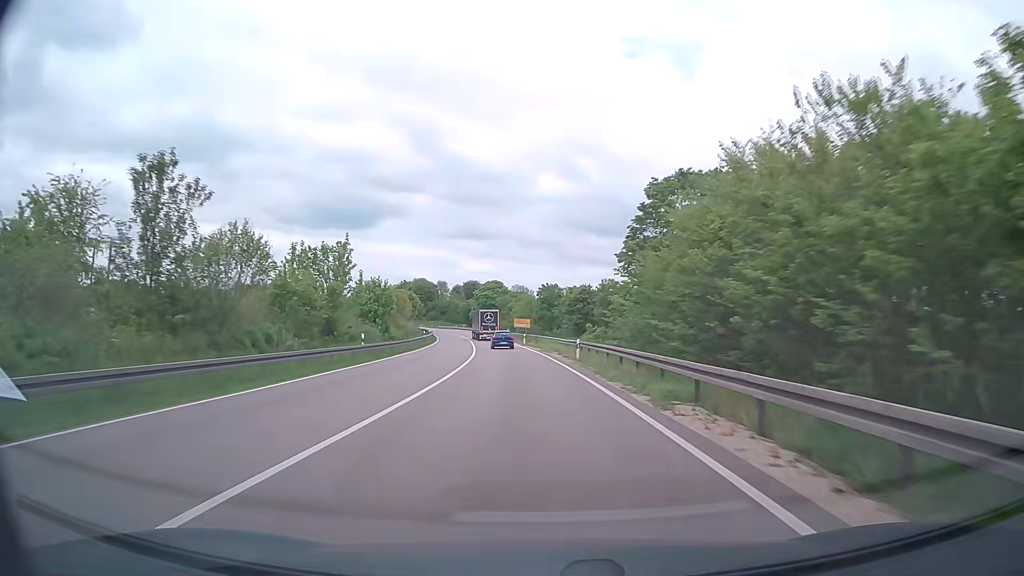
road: trunk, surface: asphalt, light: Day
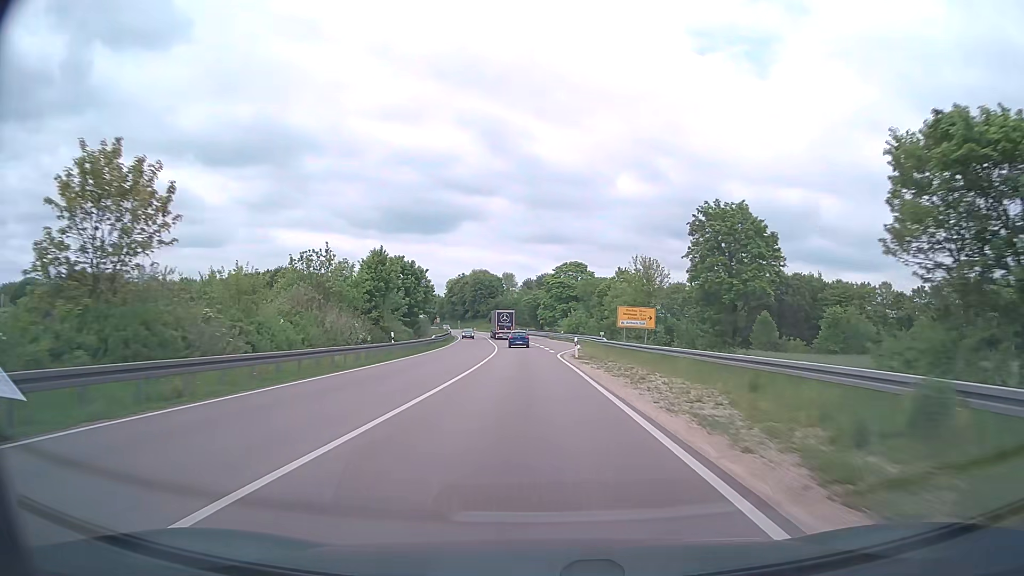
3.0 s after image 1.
(-4.6, +68.1) m; -7°
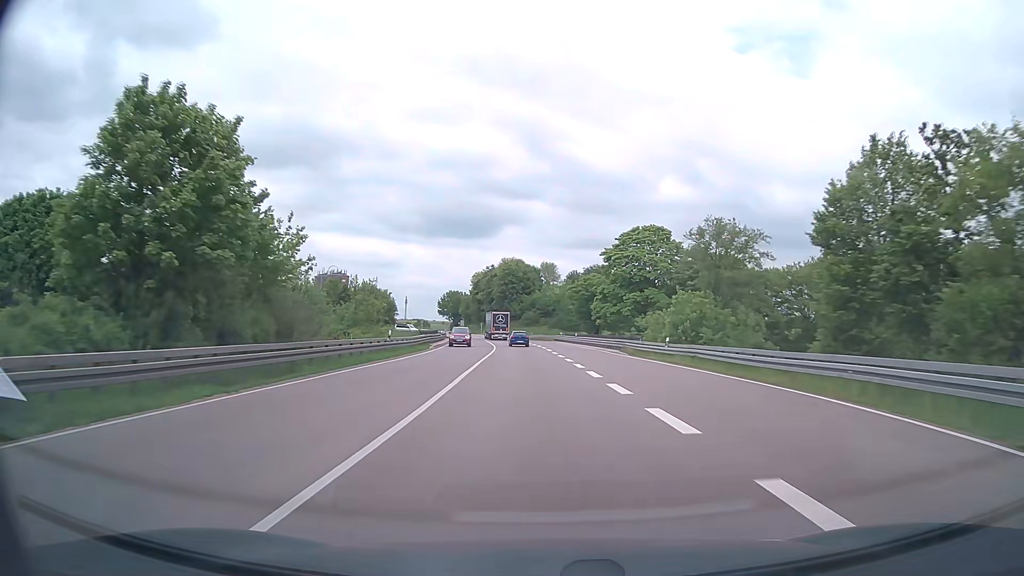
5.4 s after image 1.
(-1.8, +54.4) m; -4°
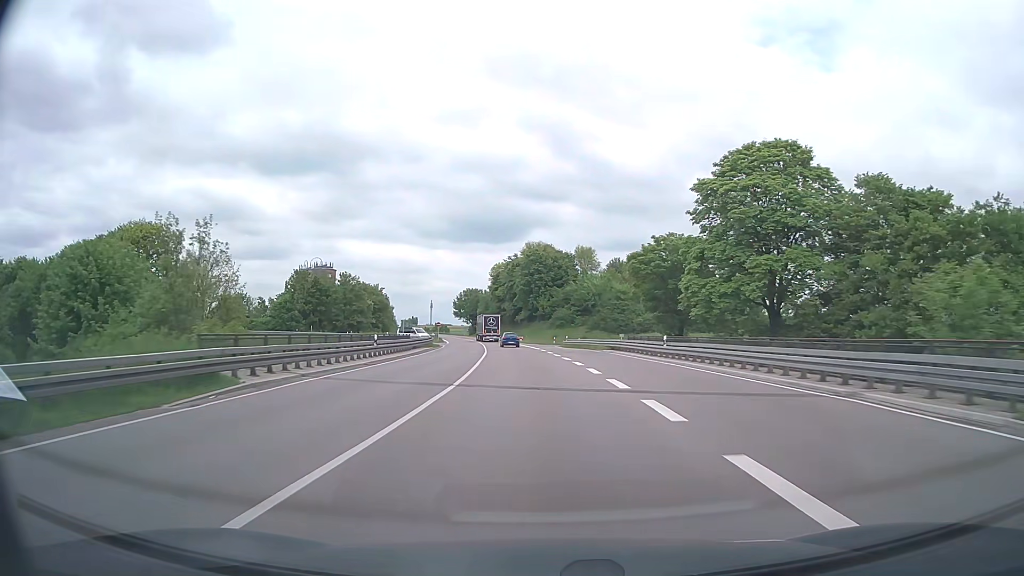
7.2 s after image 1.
(-0.9, +40.6) m; -3°
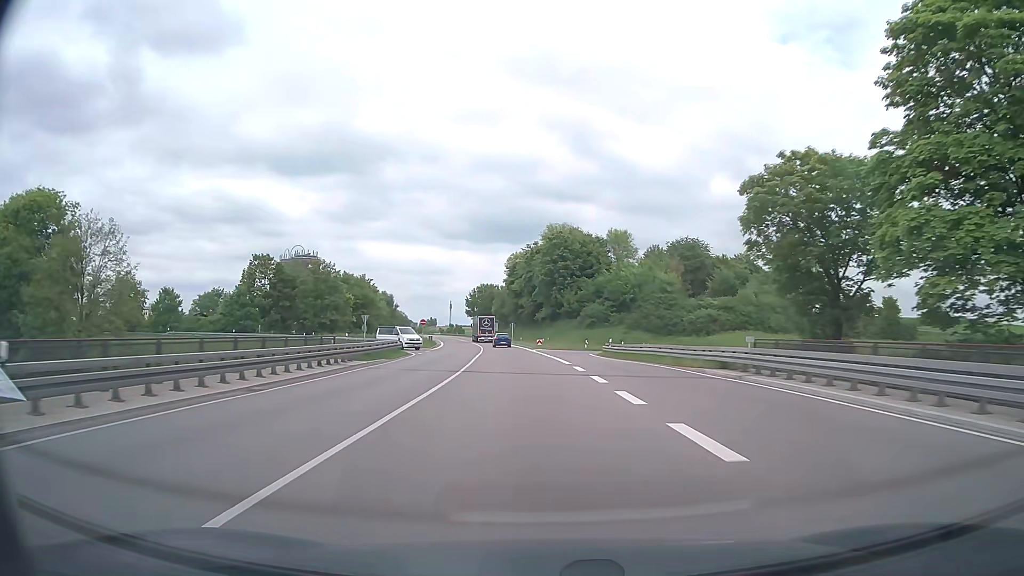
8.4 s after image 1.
(-0.5, +27.2) m; -2°
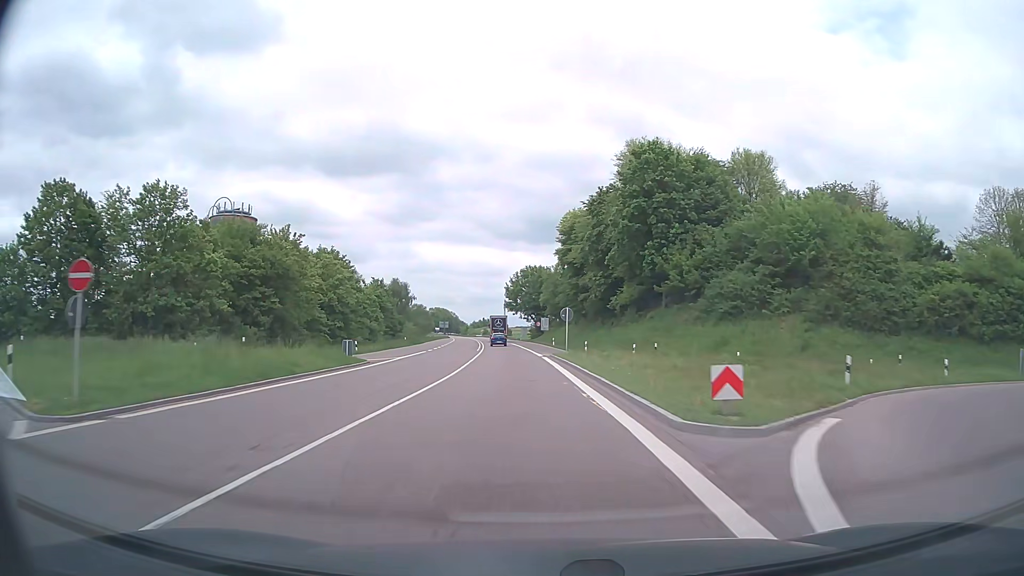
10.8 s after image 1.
(-2.1, +55.1) m; -5°
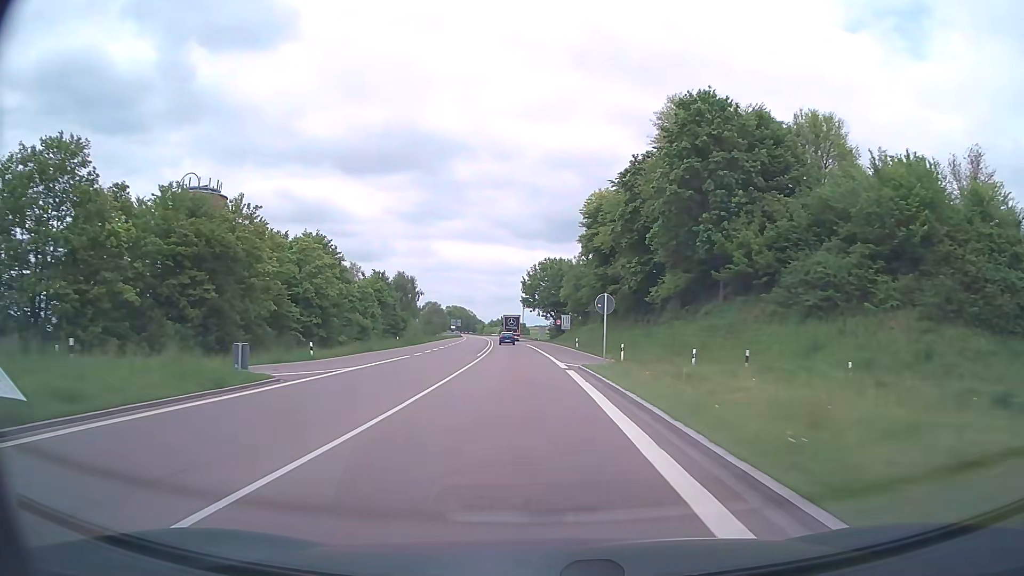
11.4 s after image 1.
(-0.1, +14.0) m; -1°
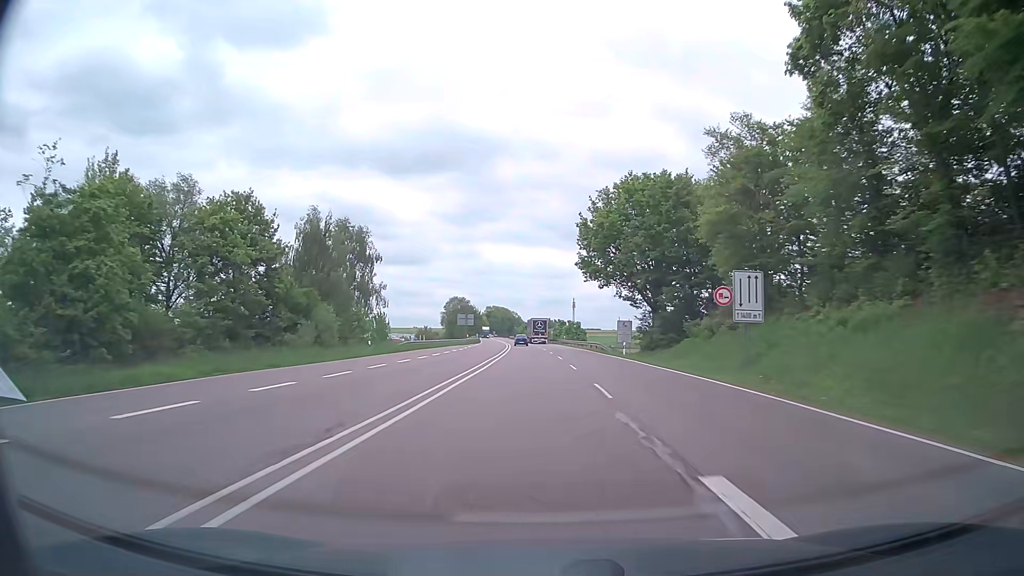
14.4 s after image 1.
(-3.2, +70.4) m; -5°
(0, +10) (0, +20) (0, +30) (0, +40) (0, +50) (-1, +60) (-1, +70) (-1, +80) (-2, +90) (-2, +100) m
